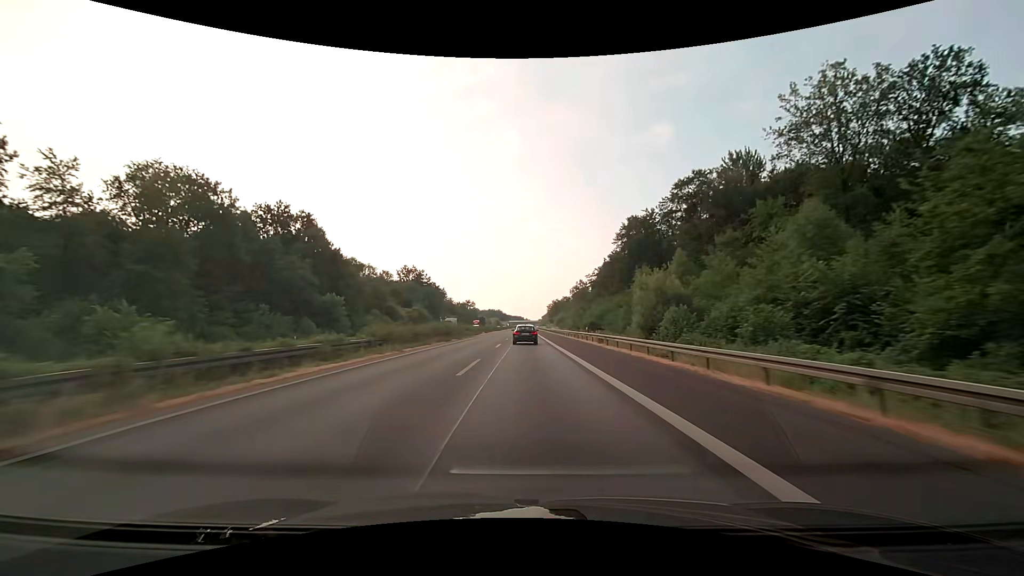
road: motorway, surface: asphalt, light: Day
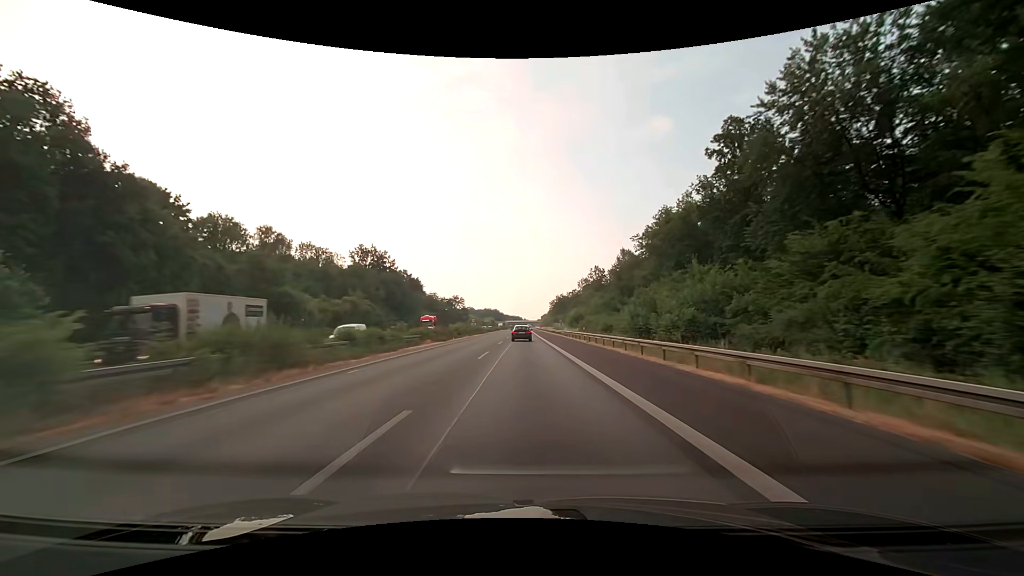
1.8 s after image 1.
(+0.1, +47.5) m; 0°
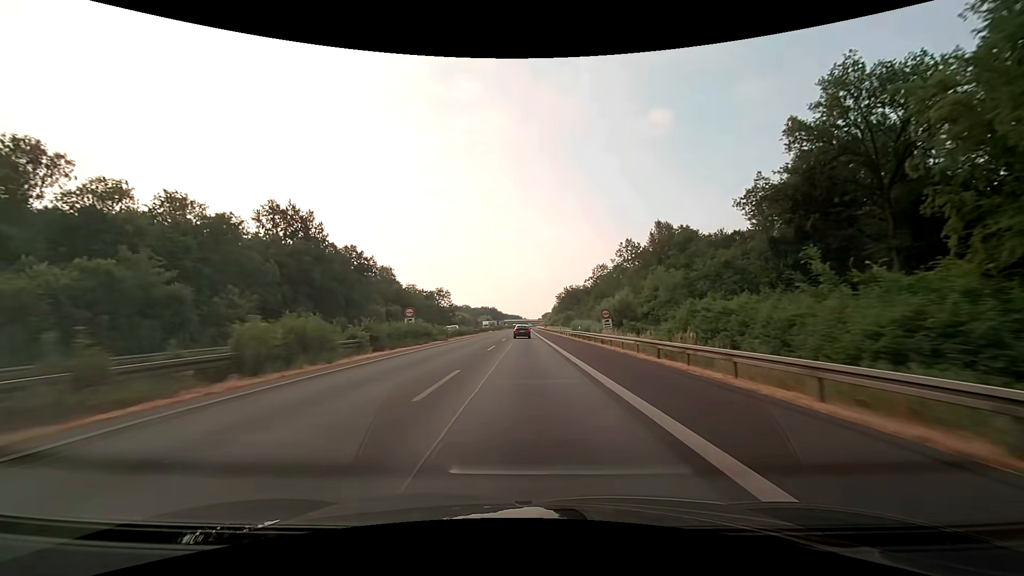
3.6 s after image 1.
(0.0, +47.5) m; 0°
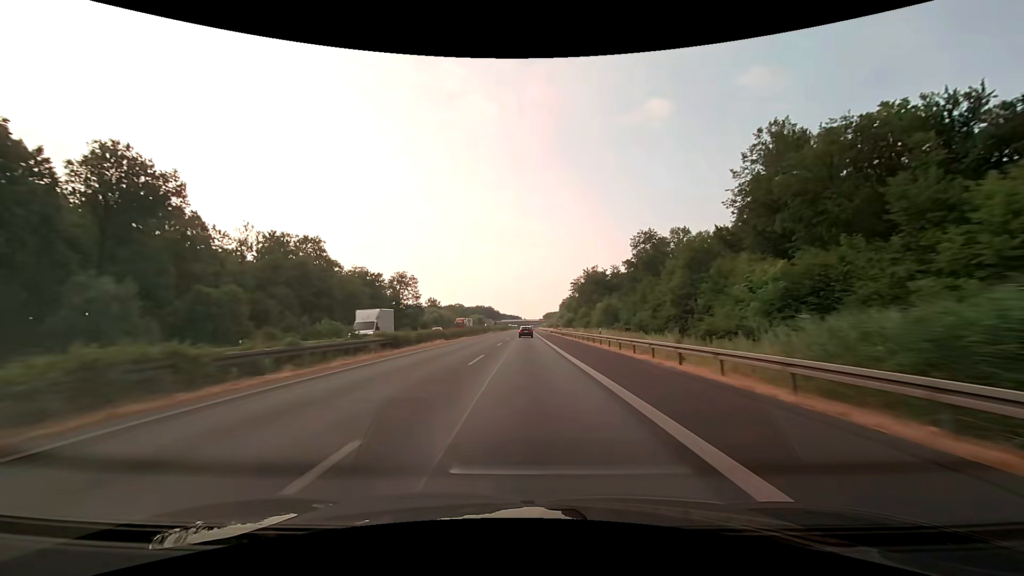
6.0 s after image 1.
(+0.1, +63.3) m; 0°
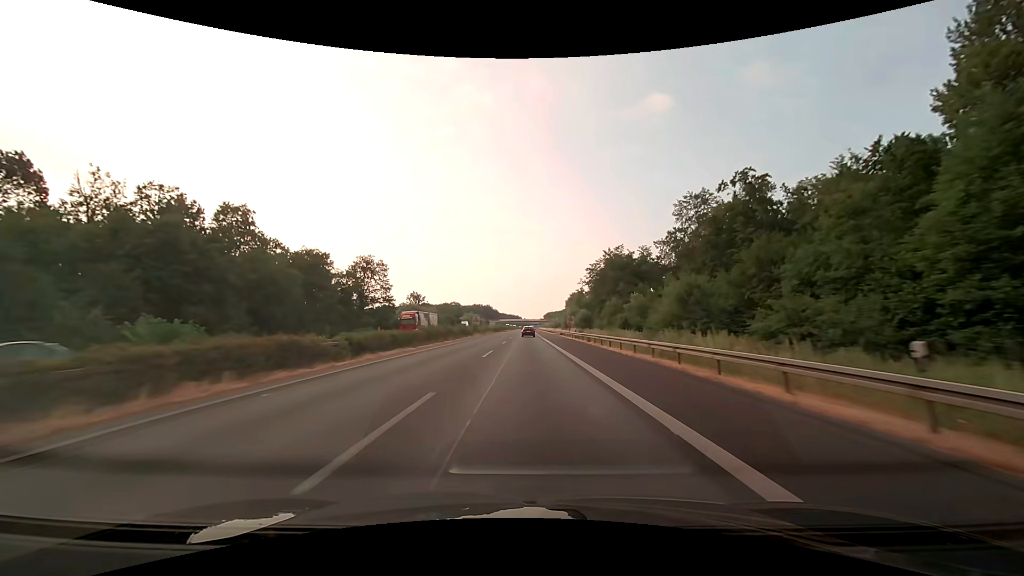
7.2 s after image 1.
(0.0, +31.6) m; 0°
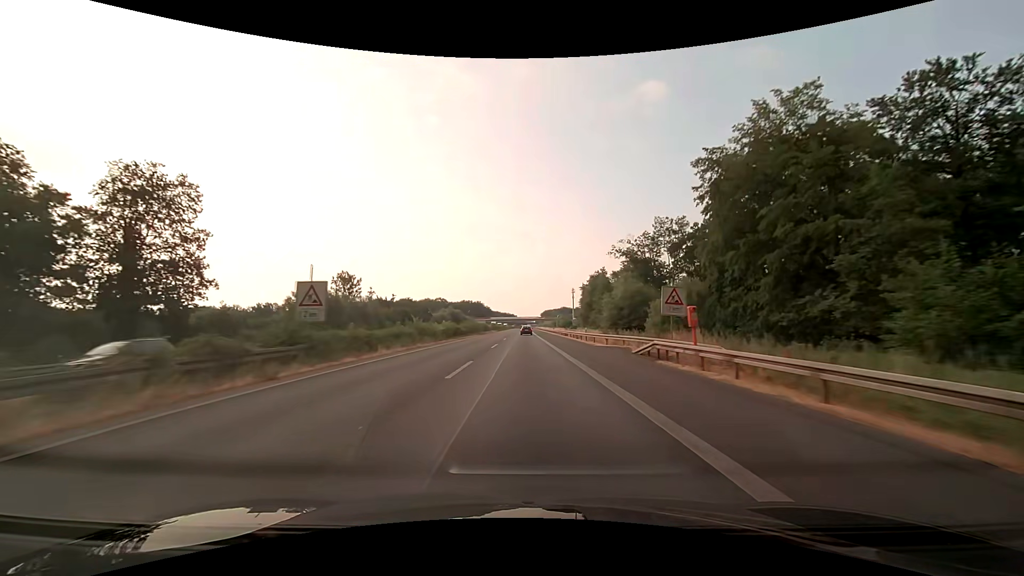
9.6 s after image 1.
(+0.2, +63.3) m; 0°
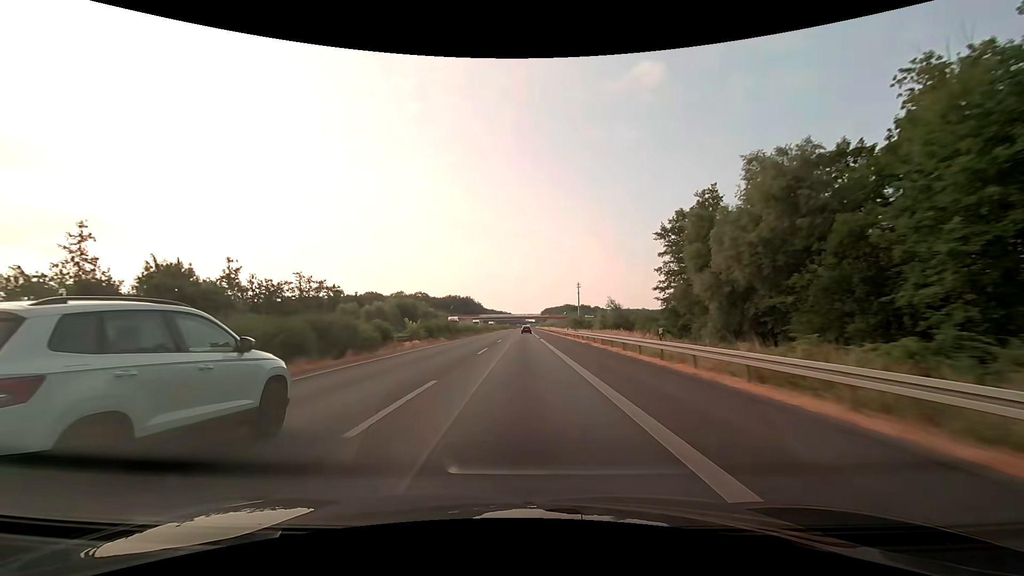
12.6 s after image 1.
(+0.2, +79.1) m; 0°
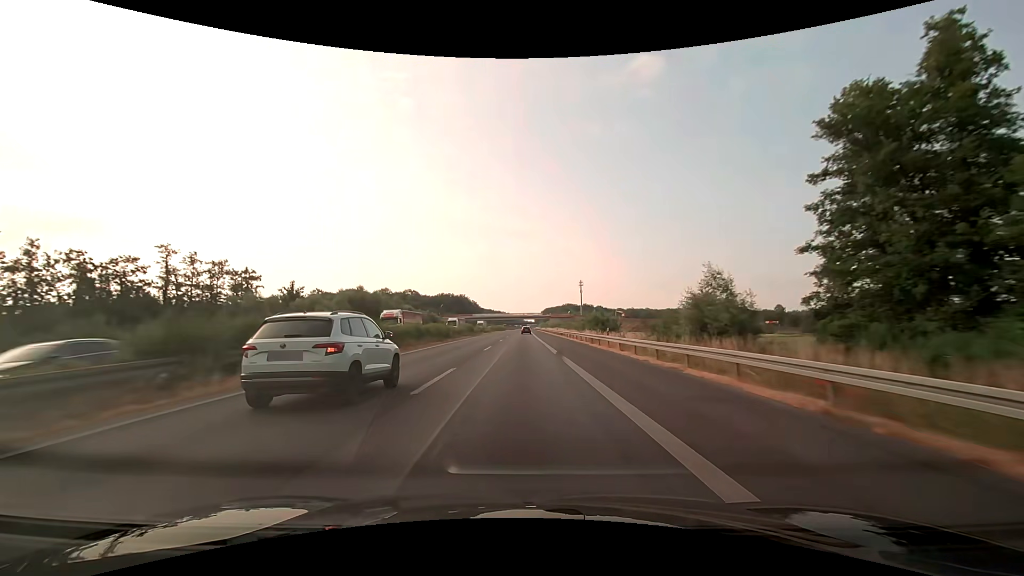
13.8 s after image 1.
(0.0, +31.6) m; 0°
(0, +10) (0, +20) (0, +30) (0, +40) (0, +50) (0, +60) (0, +70) (0, +80) (0, +90) (0, +100) m
